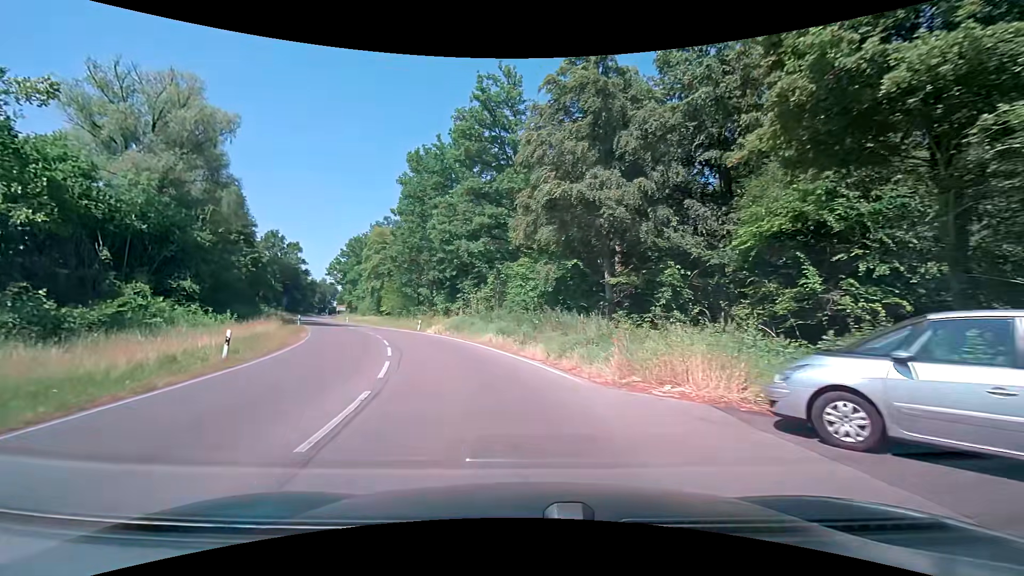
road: secondary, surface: asphalt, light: Day
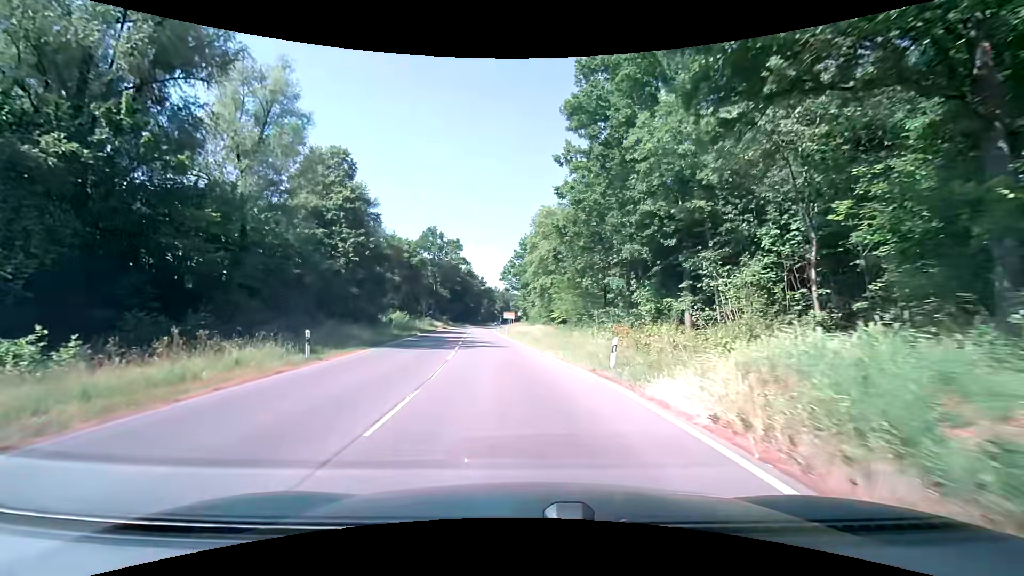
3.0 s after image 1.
(-6.4, +29.4) m; -22°
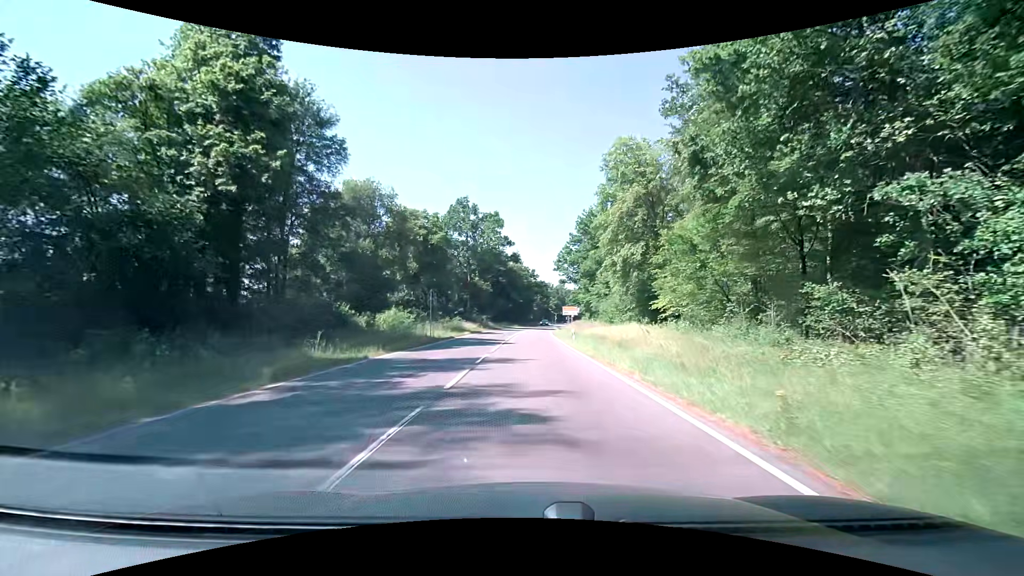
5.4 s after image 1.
(-1.8, +26.5) m; -6°
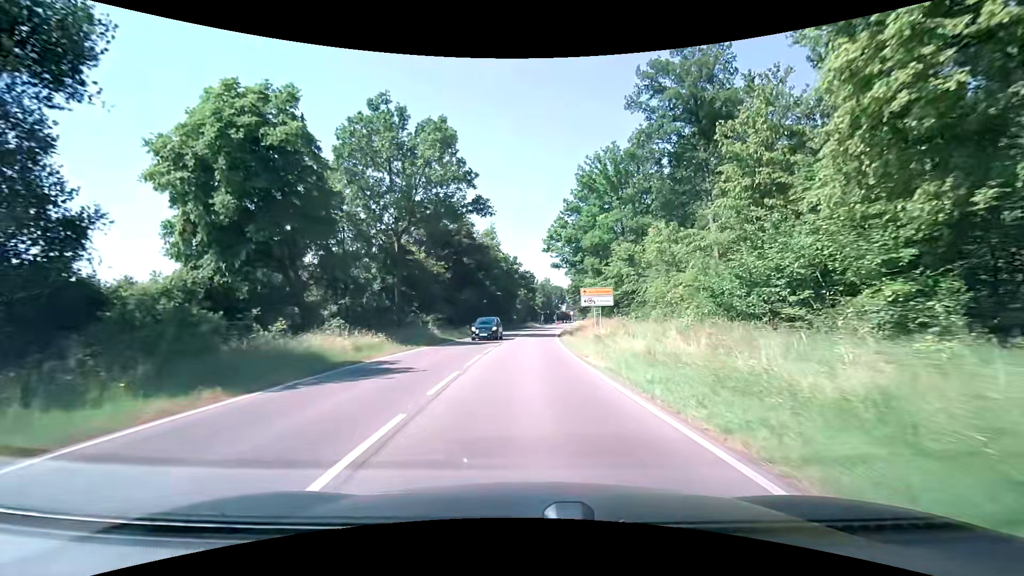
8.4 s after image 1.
(+0.1, +37.0) m; +1°
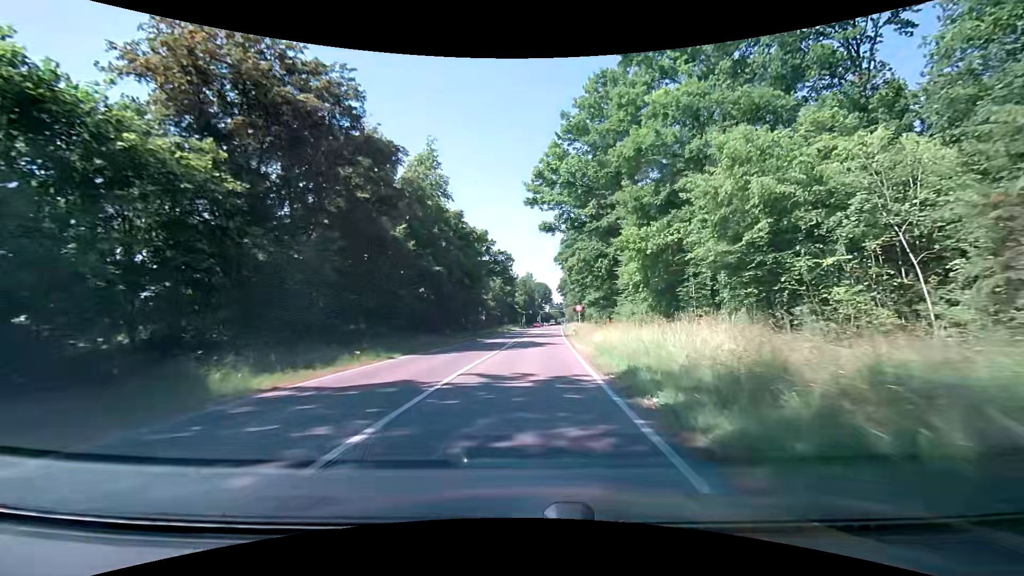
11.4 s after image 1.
(+1.2, +41.0) m; +3°
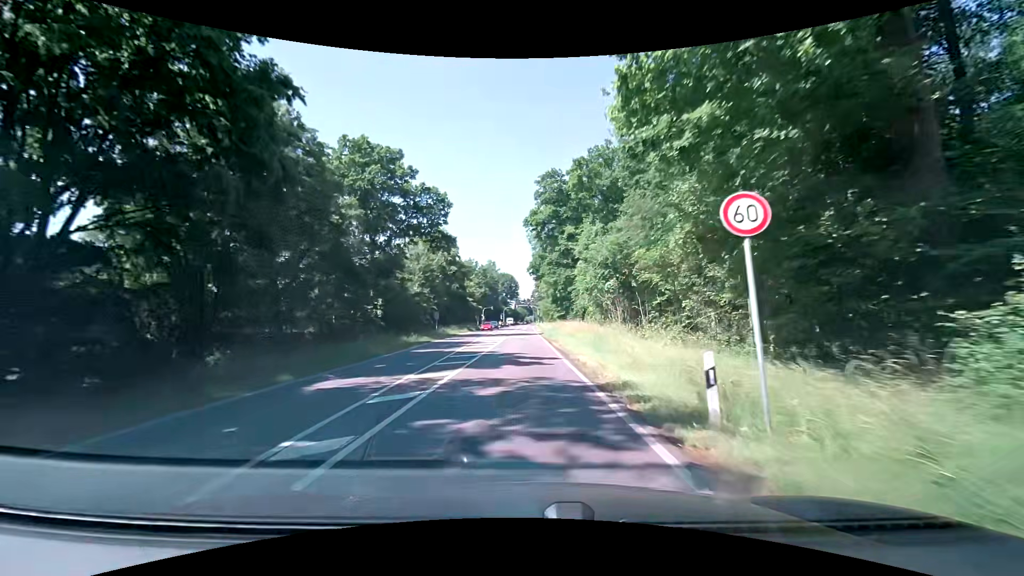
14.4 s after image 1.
(+1.4, +43.0) m; +4°
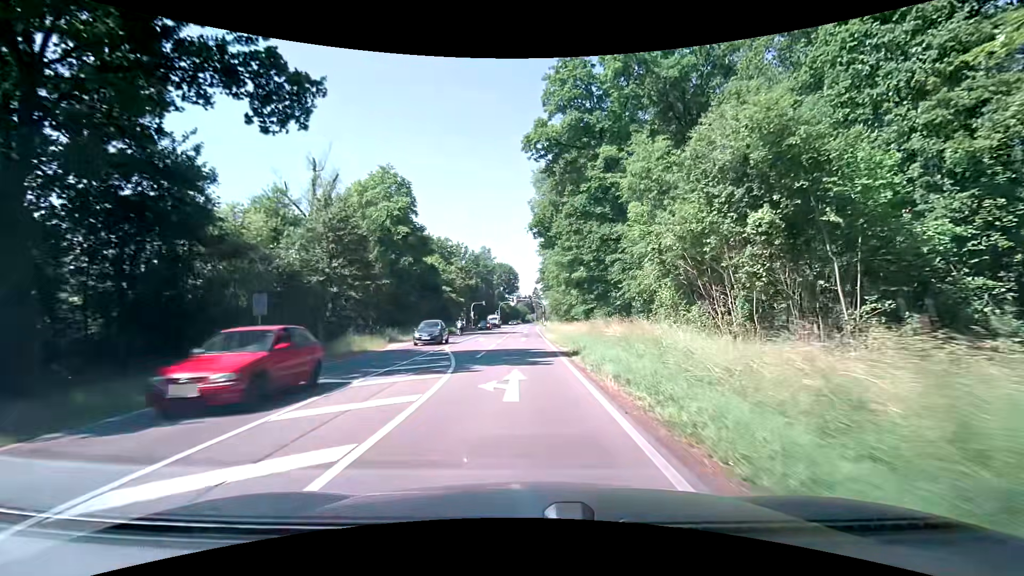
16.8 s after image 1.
(-0.1, +33.4) m; 0°
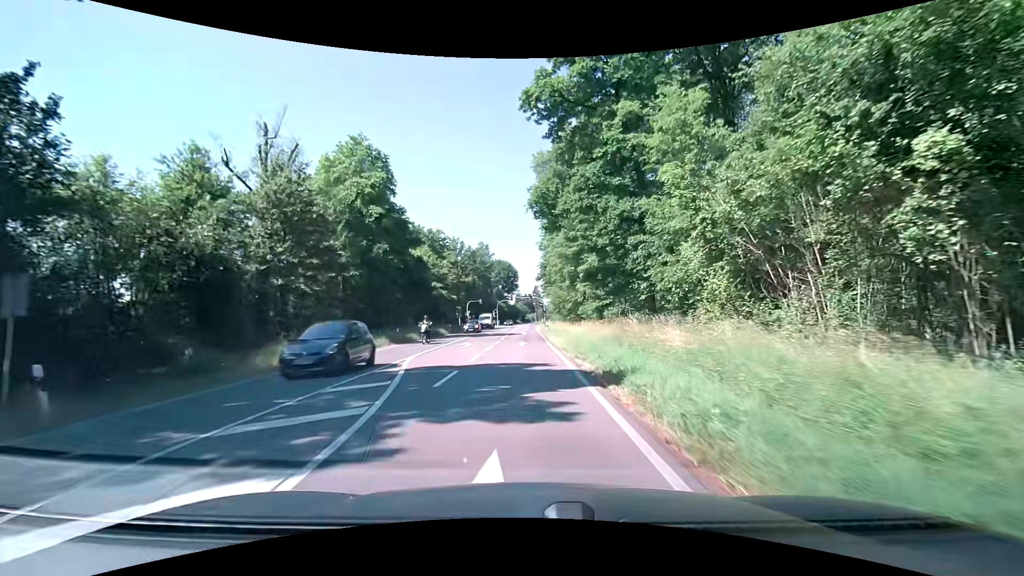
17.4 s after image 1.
(0.0, +8.1) m; 0°
